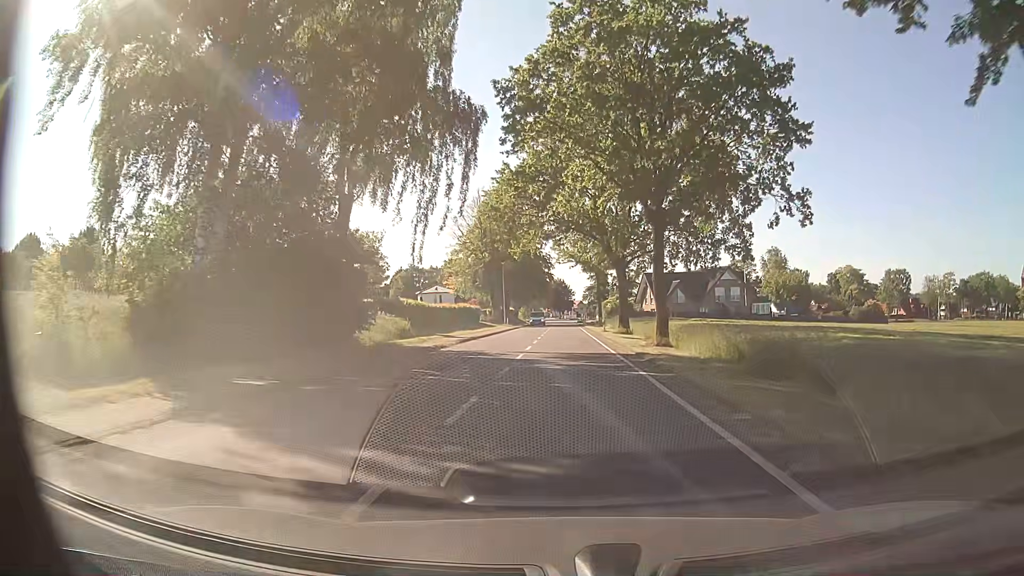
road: tertiary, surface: asphalt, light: Day
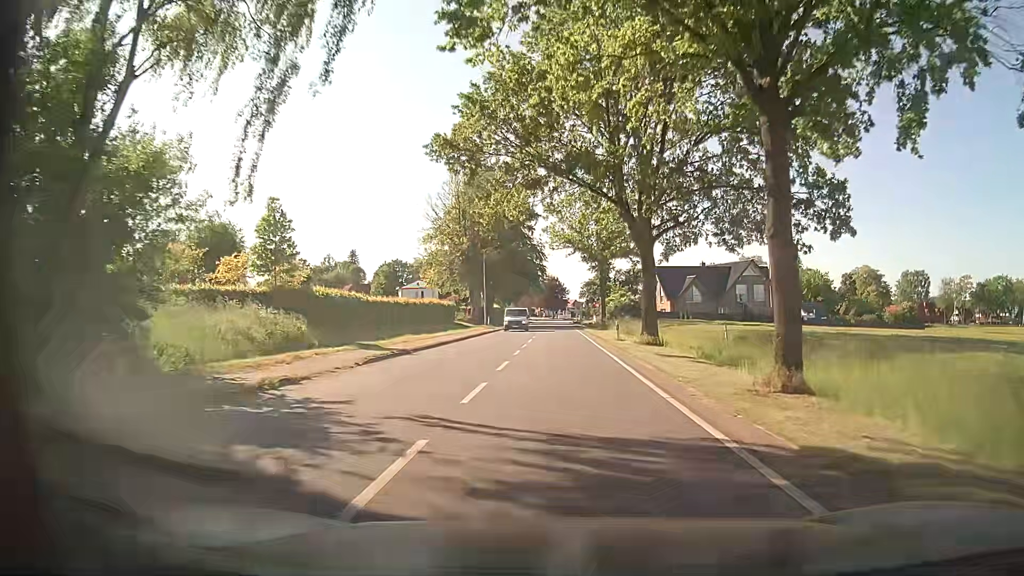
(+0.1, +16.2) m; 0°
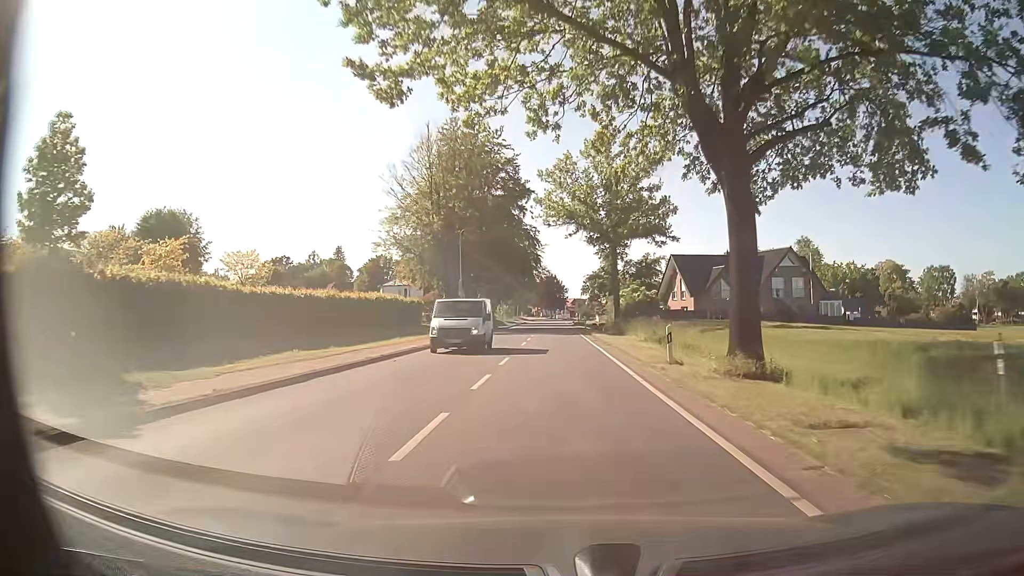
(+0.1, +16.2) m; 0°
